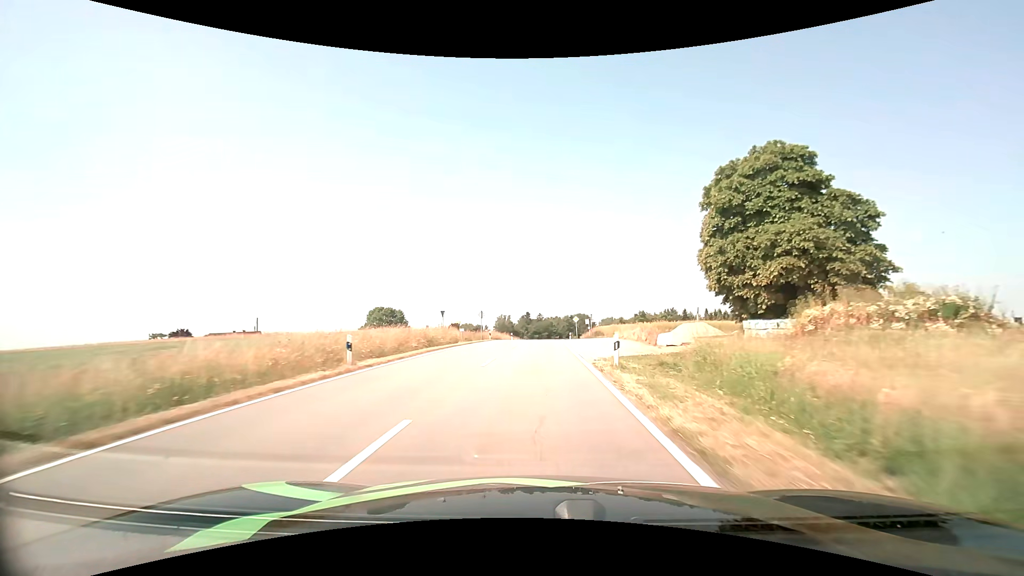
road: tertiary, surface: asphalt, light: Day
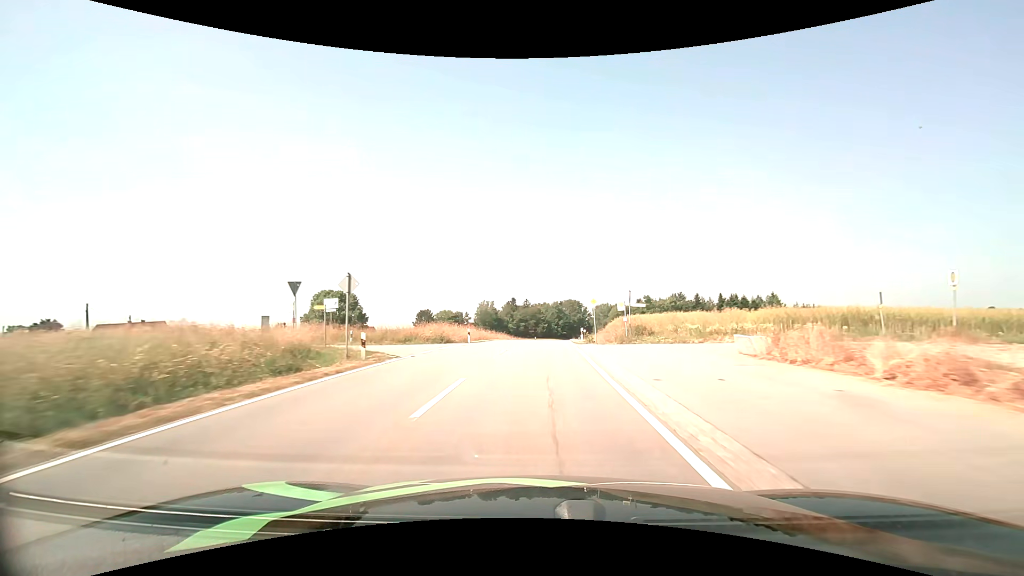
(+0.2, +33.0) m; +1°
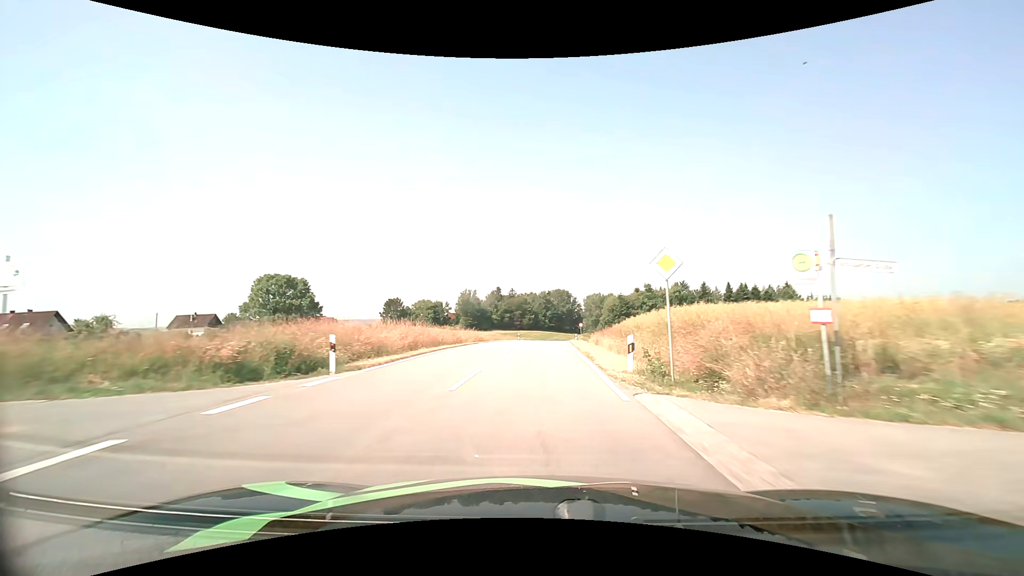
(+0.3, +21.7) m; +1°
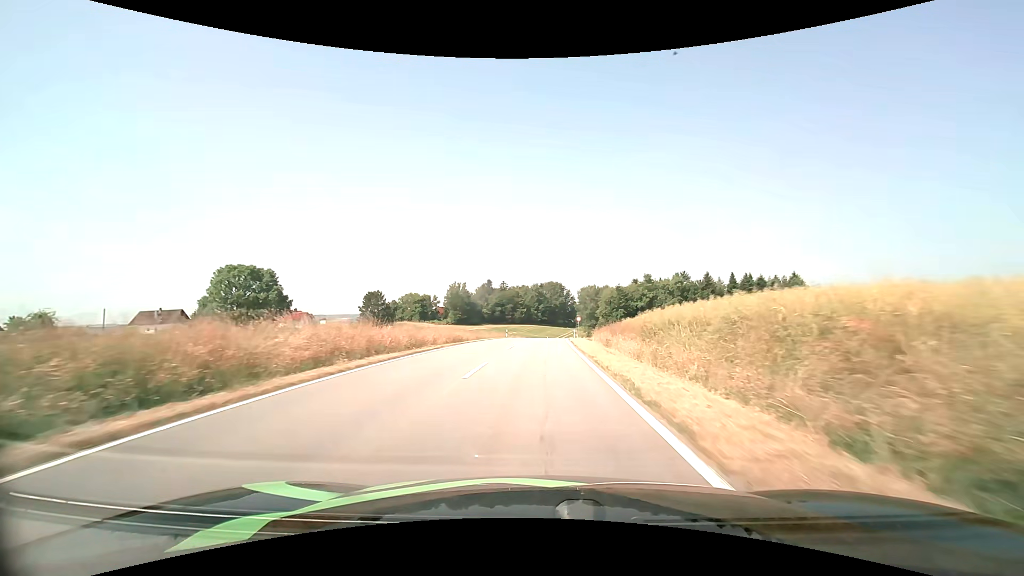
(+0.1, +10.8) m; +1°
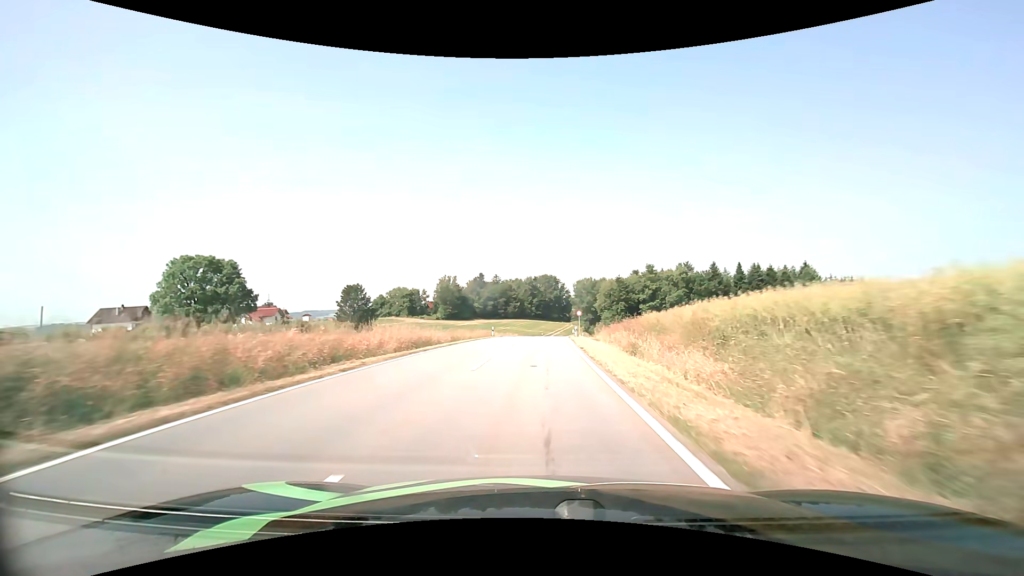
(+0.1, +10.7) m; +1°
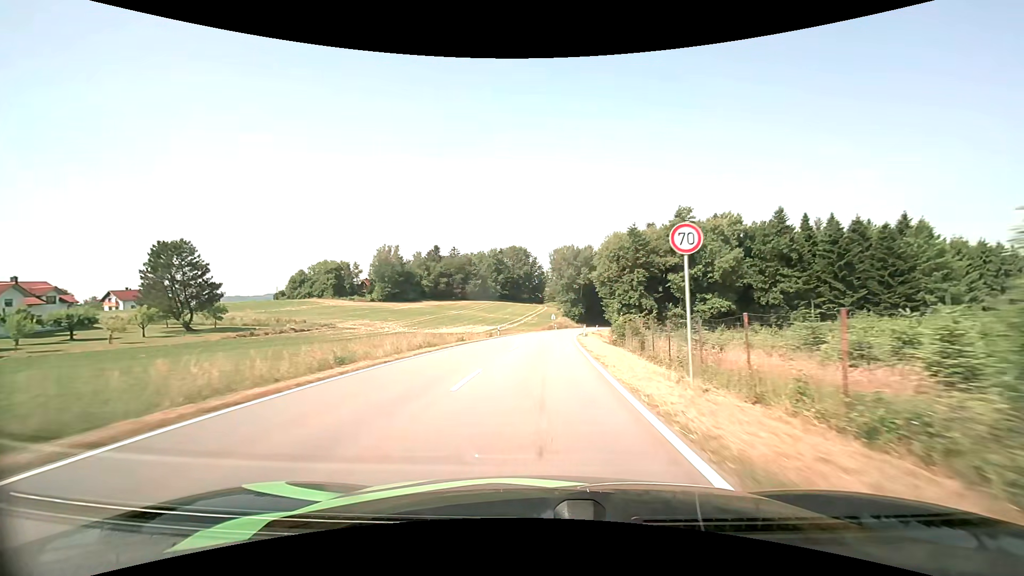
(+1.5, +52.4) m; +3°
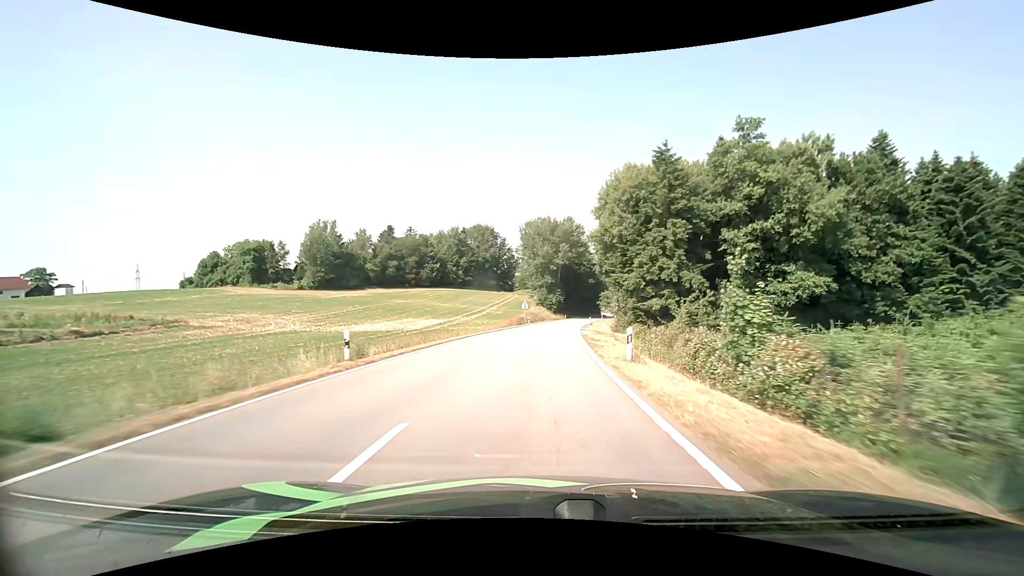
(+0.8, +32.1) m; +3°
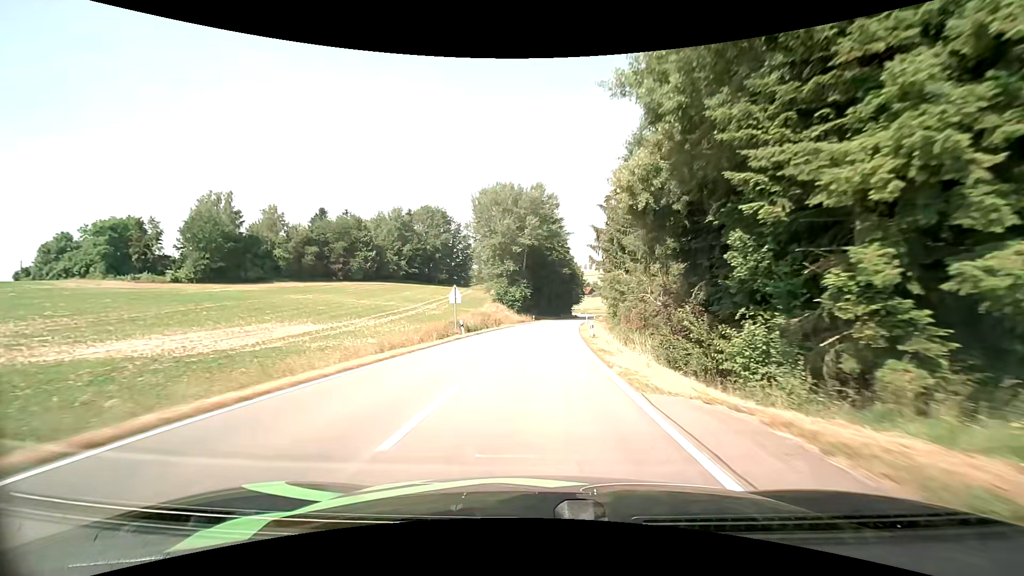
(+1.1, +34.0) m; +4°
(0, +10) (0, +20) (+1, +30) (+1, +40) (+2, +50) (+3, +60) (+4, +70) (+5, +80) (+7, +90) (+8, +100) m
